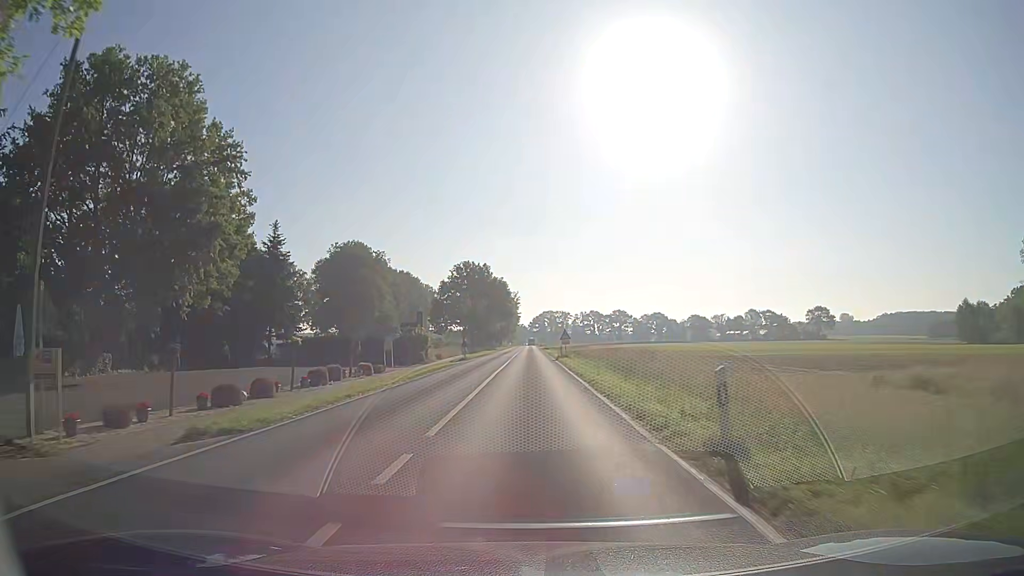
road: secondary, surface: asphalt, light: Day
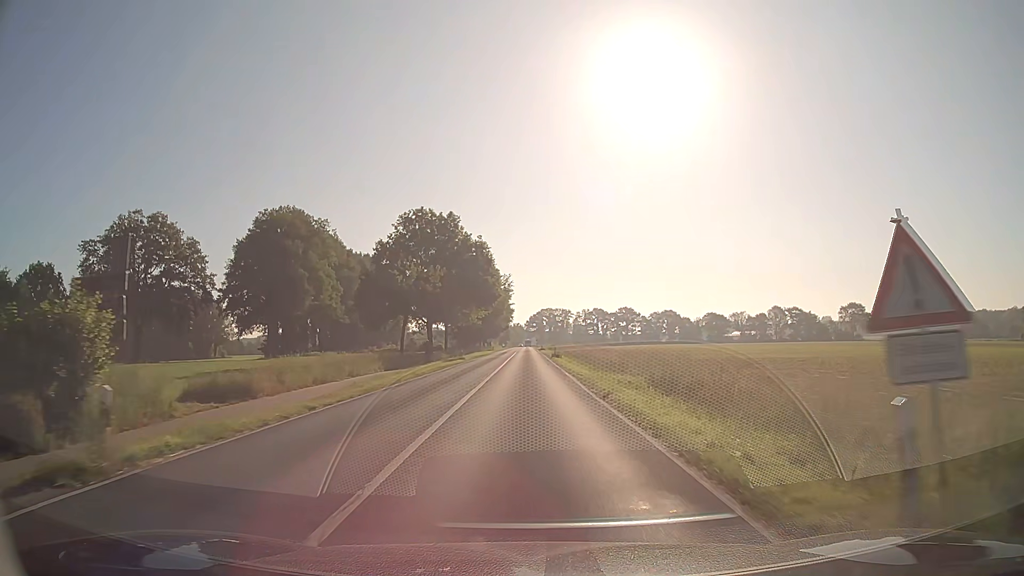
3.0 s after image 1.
(-0.4, +46.3) m; 0°
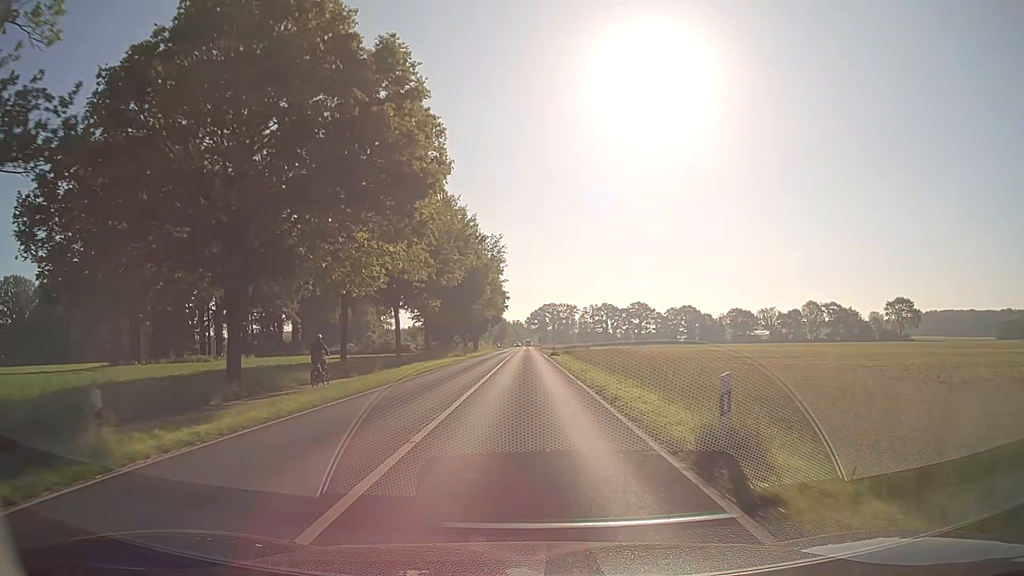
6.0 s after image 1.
(0.0, +46.4) m; 0°
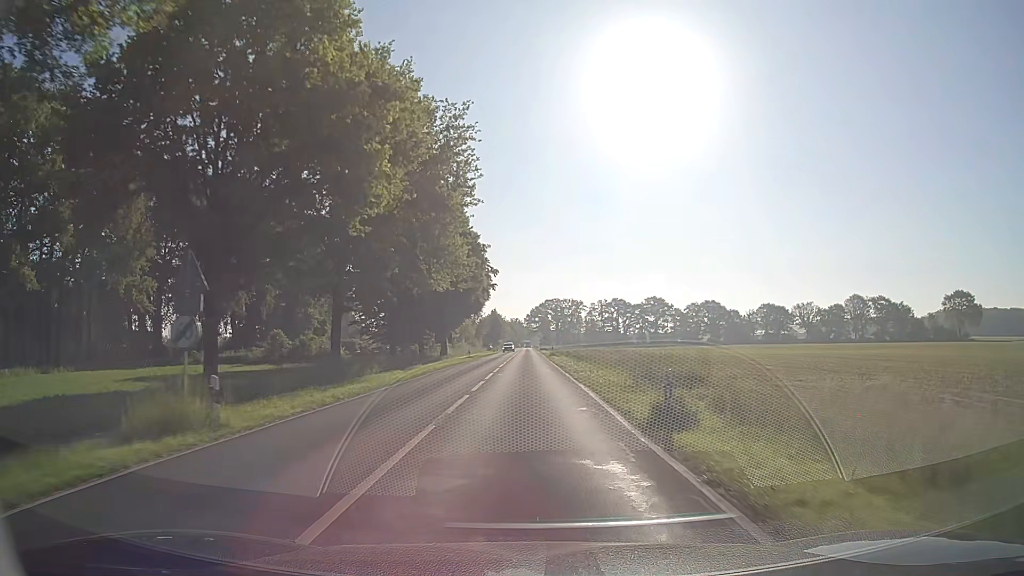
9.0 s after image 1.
(-0.1, +46.7) m; 0°
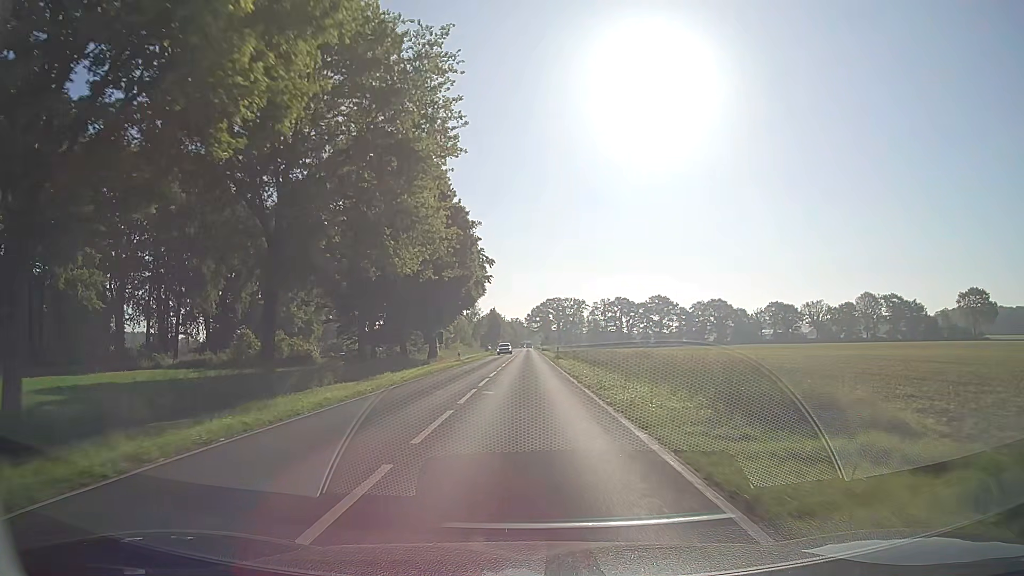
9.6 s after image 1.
(0.0, +9.7) m; 0°
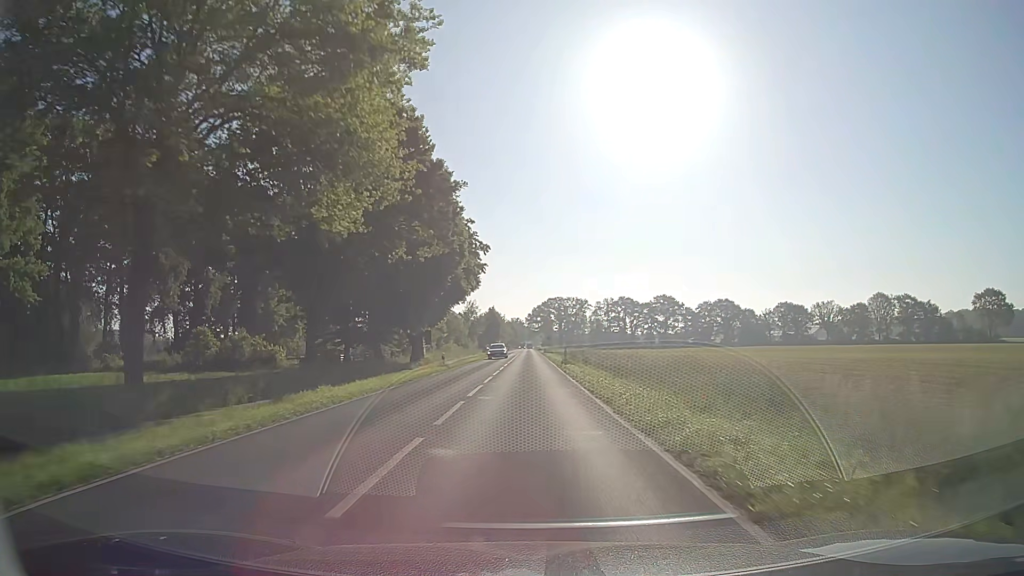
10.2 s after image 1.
(0.0, +10.0) m; 0°
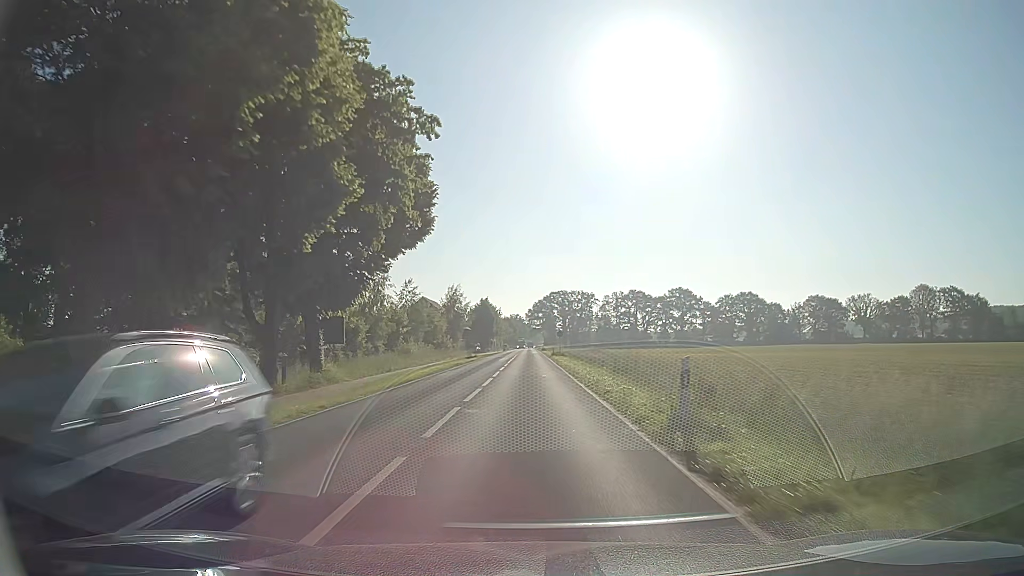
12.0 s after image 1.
(+0.1, +31.9) m; +1°
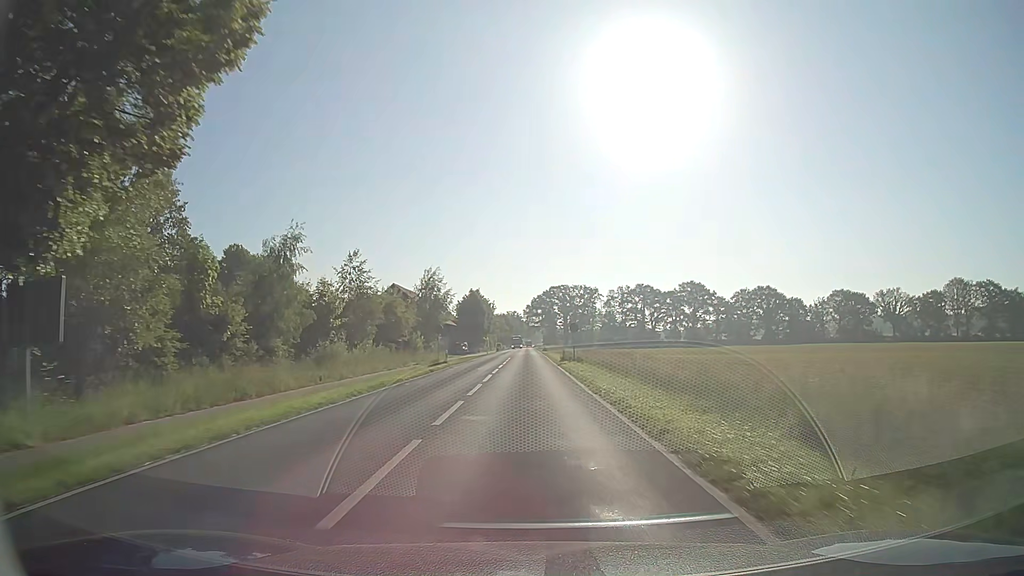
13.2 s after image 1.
(-0.2, +22.9) m; 0°
